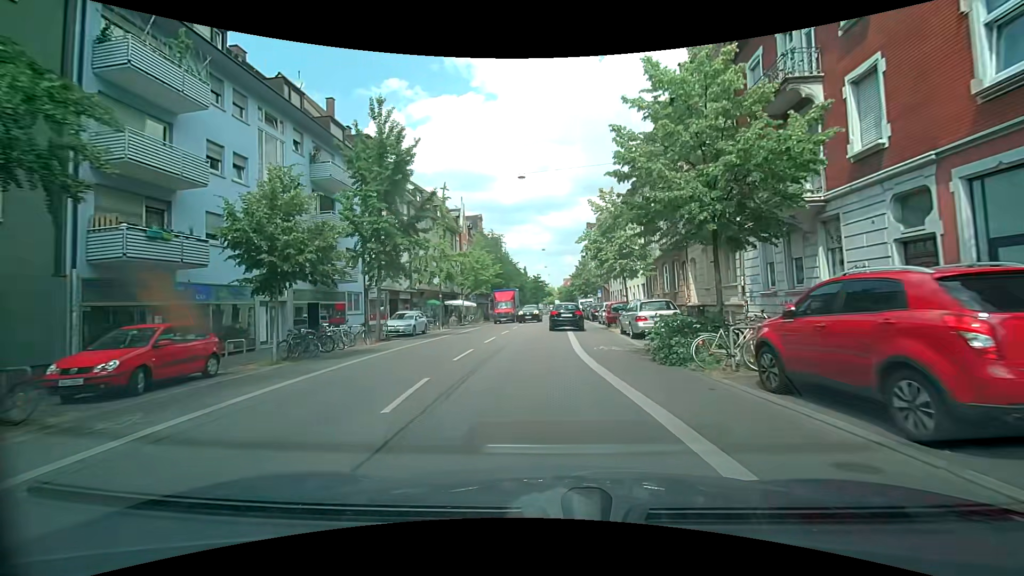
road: secondary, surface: asphalt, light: Day
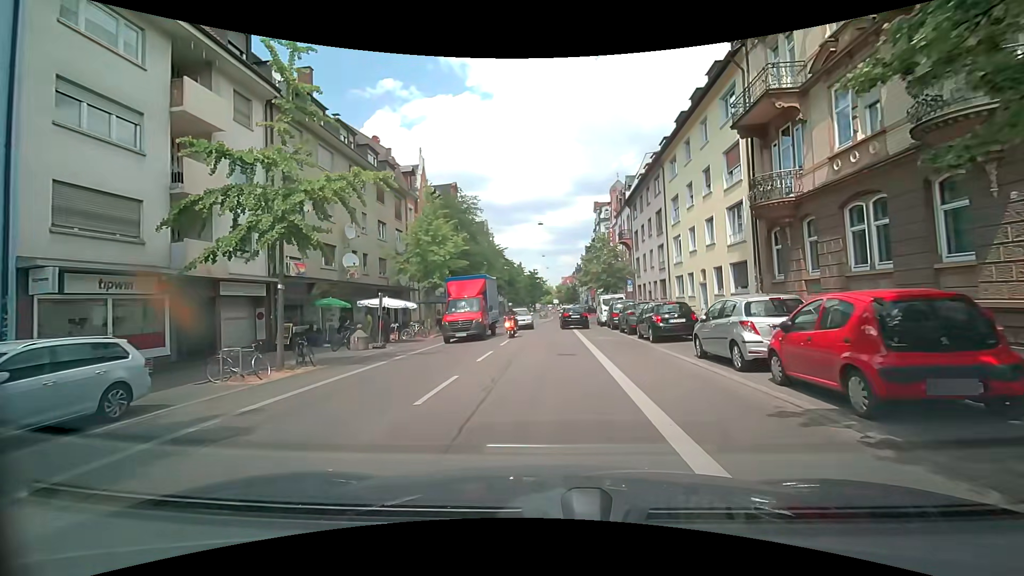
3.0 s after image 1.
(-0.2, +22.4) m; 0°
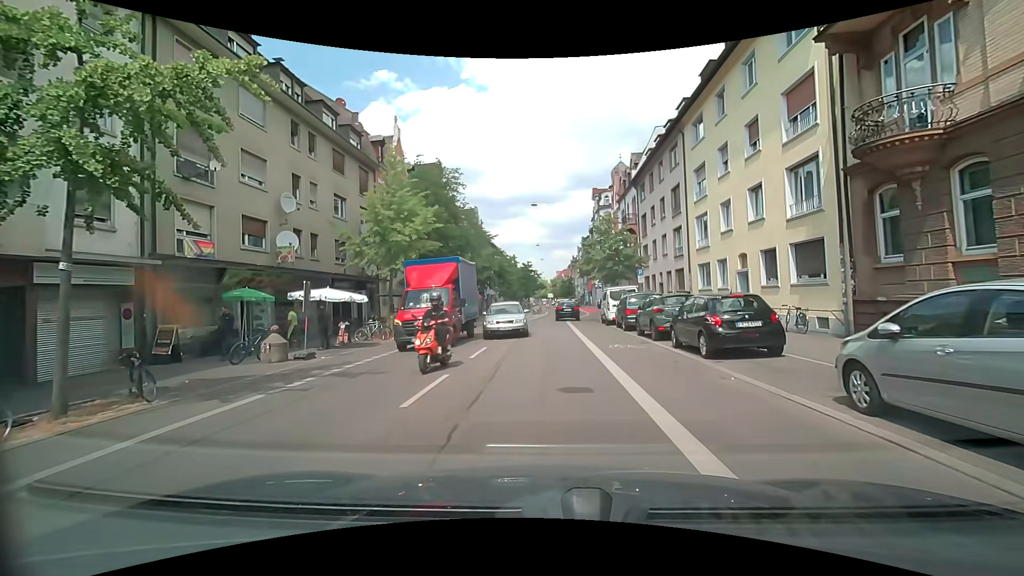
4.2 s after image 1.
(0.0, +6.5) m; +1°
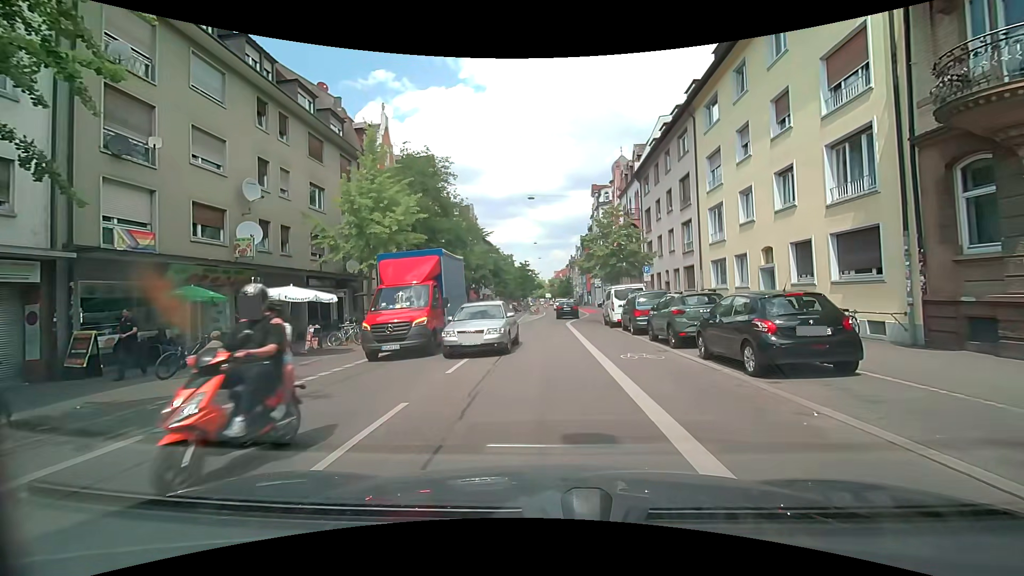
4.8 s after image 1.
(0.0, +2.7) m; 0°
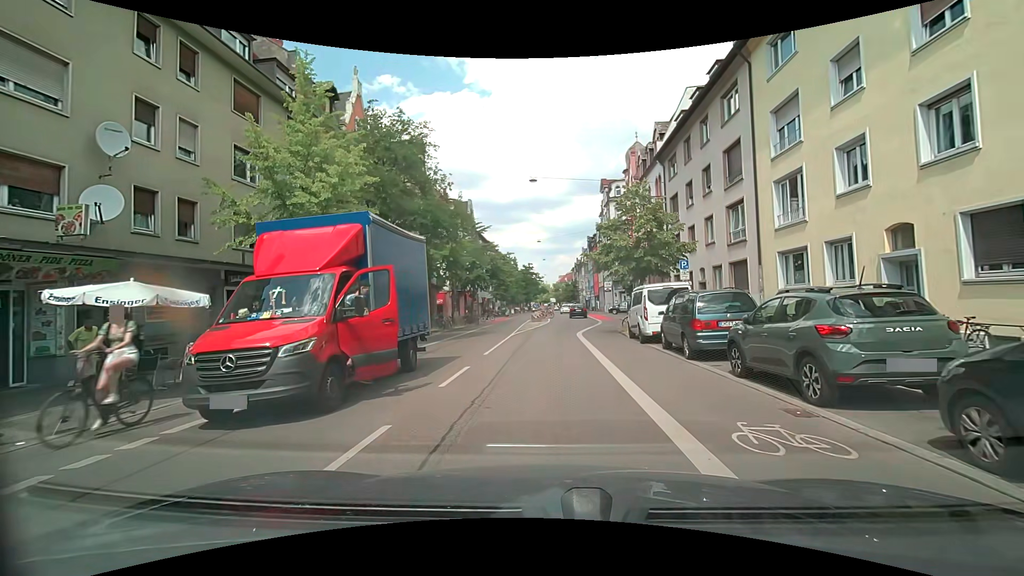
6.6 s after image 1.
(0.0, +7.1) m; -1°
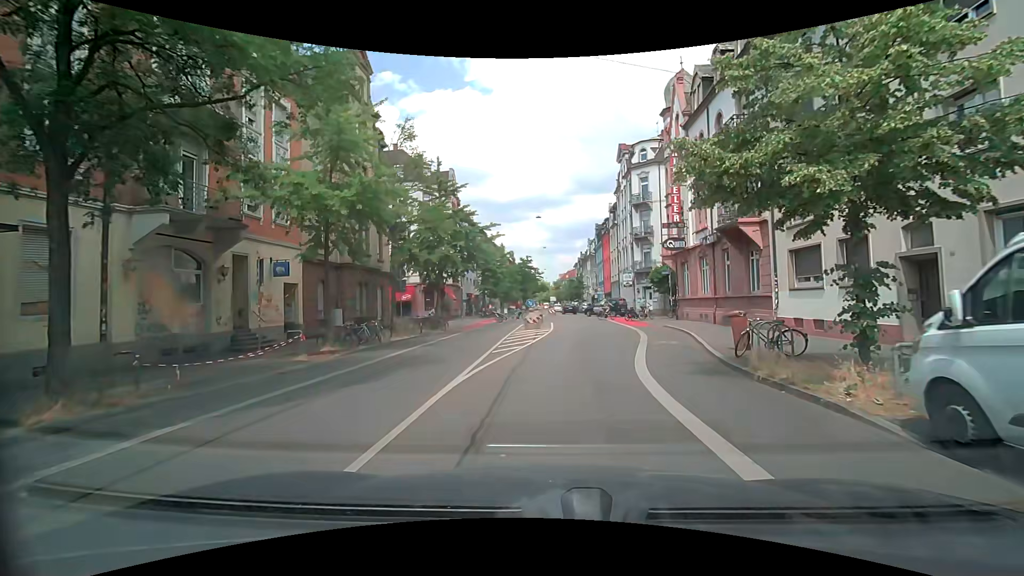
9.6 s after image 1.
(+0.1, +16.8) m; +1°
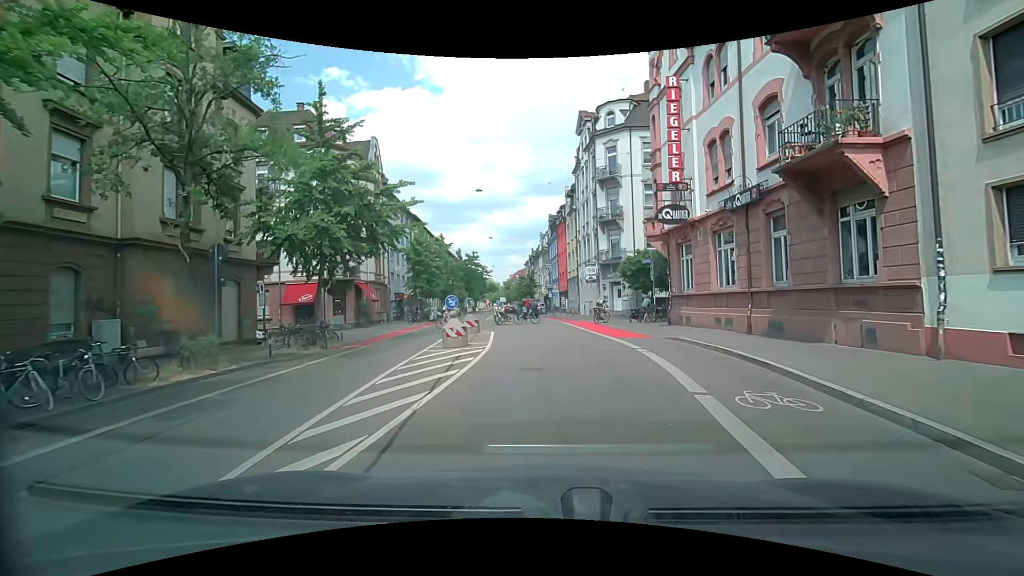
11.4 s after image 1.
(+0.4, +11.2) m; +4°
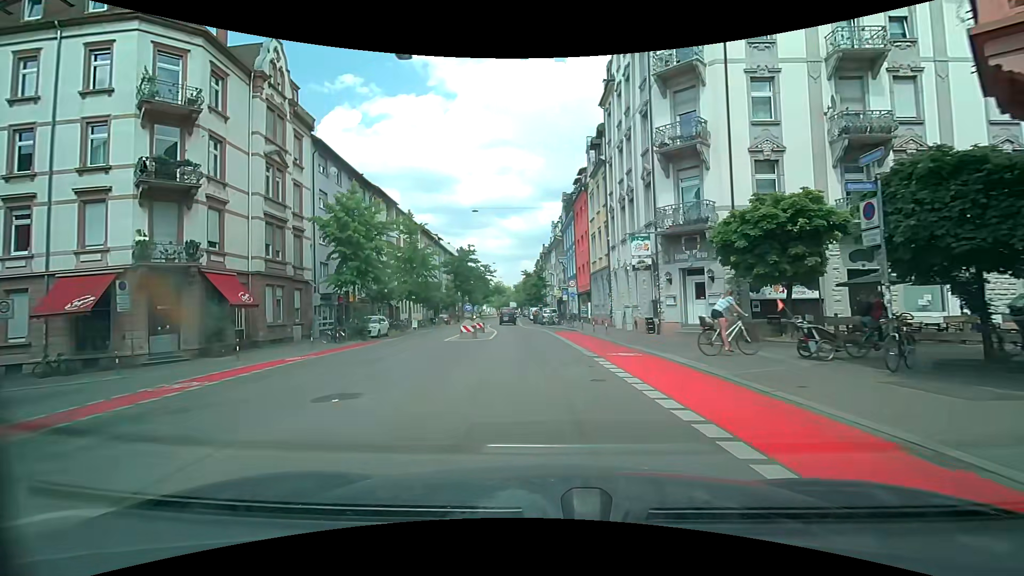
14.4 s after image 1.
(+0.6, +20.4) m; -1°
(0, +10) (0, +20) (-1, +30) (-2, +40) (-3, +50) (-3, +60) (-4, +70) (-4, +80) (-5, +90) (-5, +100) m
